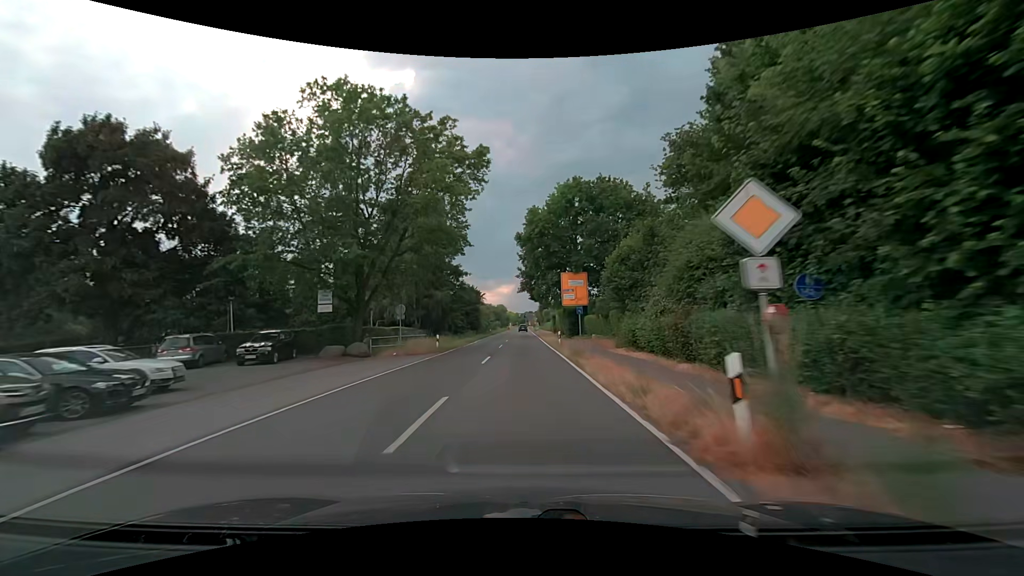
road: secondary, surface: asphalt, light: Day
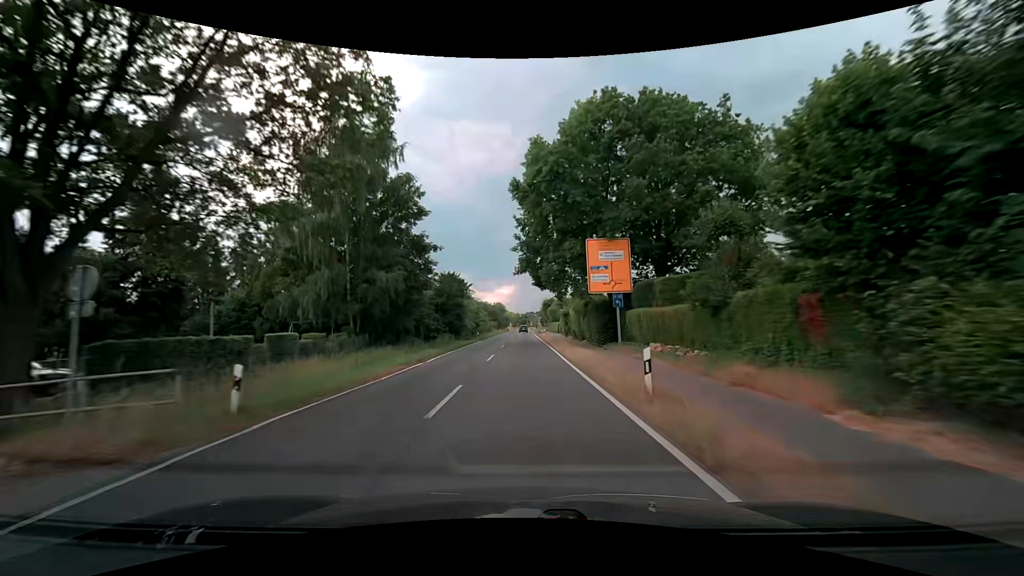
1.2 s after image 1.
(-0.1, +21.8) m; 0°
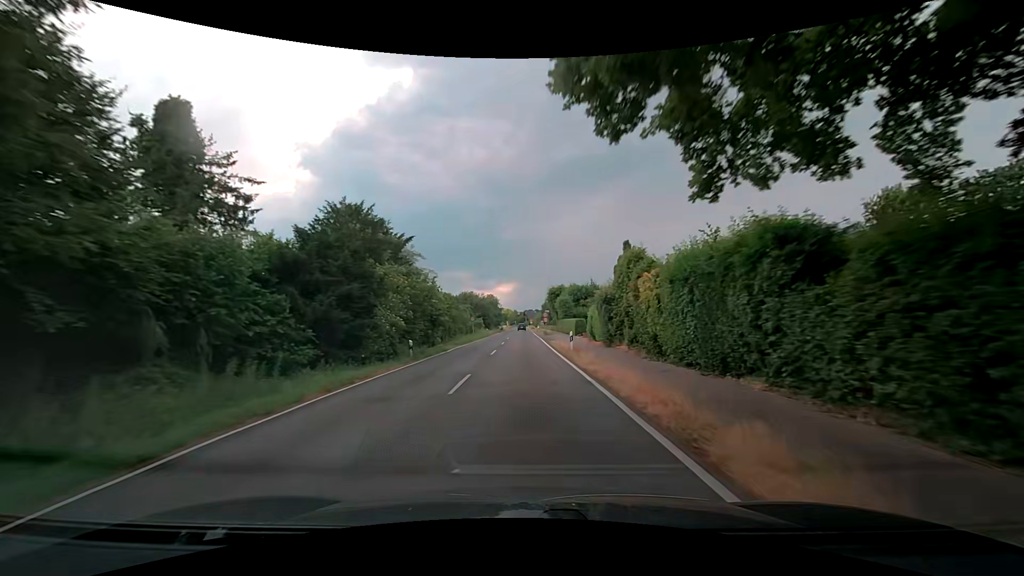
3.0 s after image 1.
(0.0, +32.7) m; 0°
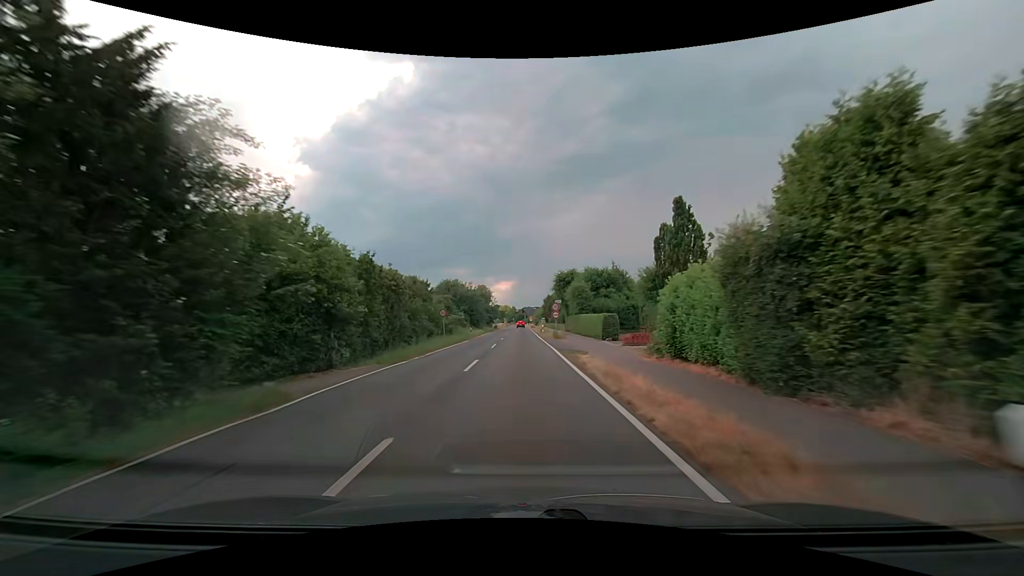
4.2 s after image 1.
(+0.1, +20.6) m; 0°
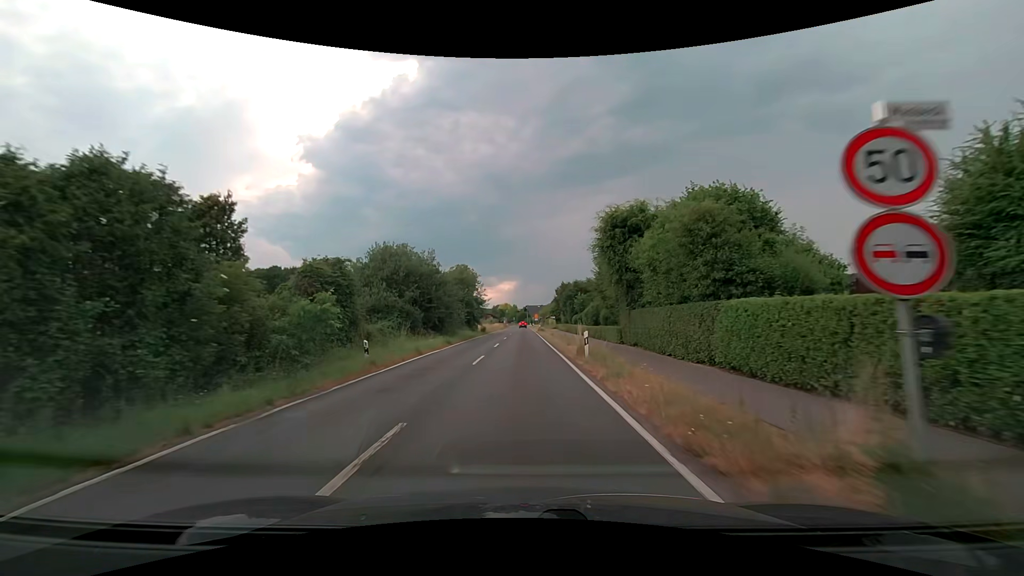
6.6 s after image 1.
(0.0, +34.3) m; 0°
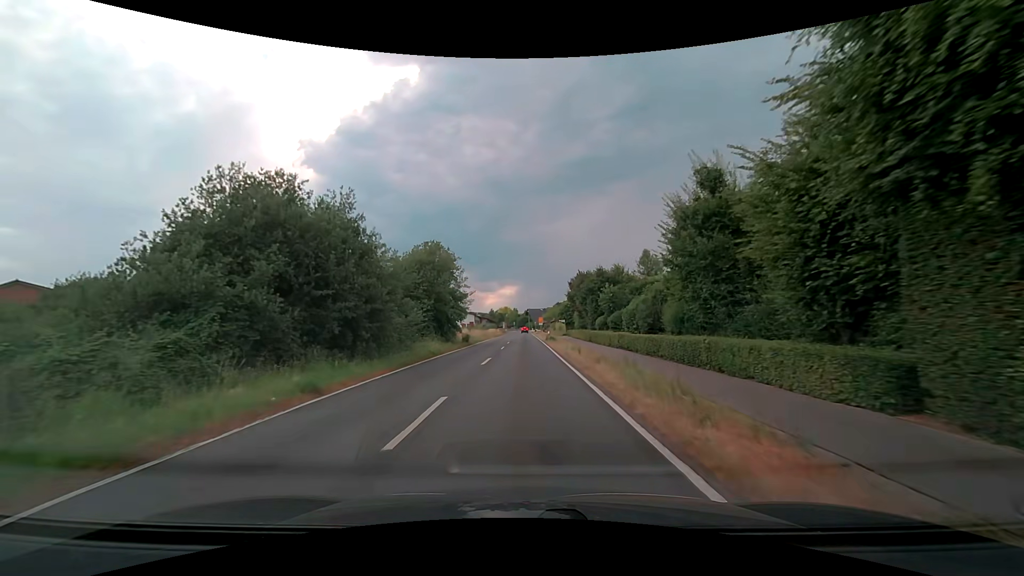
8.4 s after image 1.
(0.0, +21.1) m; 0°
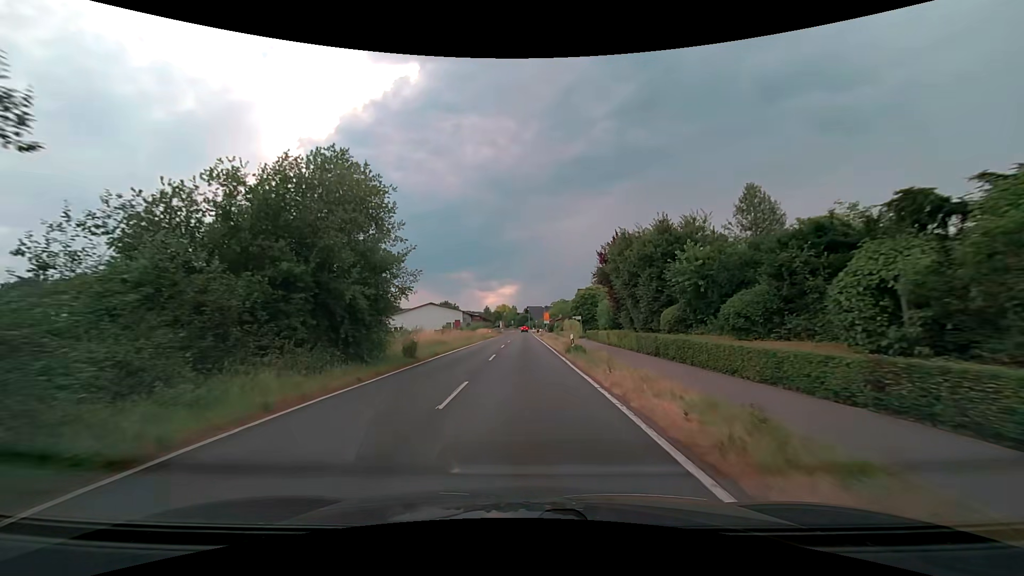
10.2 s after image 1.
(0.0, +22.1) m; 0°
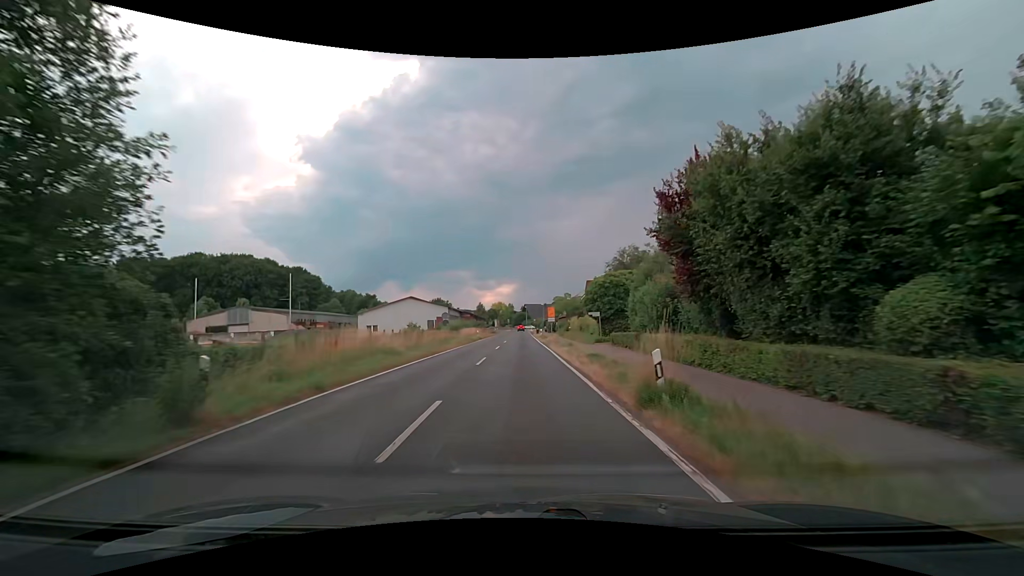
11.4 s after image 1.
(0.0, +15.2) m; +1°
(0, +10) (0, +20) (0, +30) (0, +40) (-1, +50) (-1, +60) (-1, +70) (-1, +80) (-1, +90) (-1, +100) m
